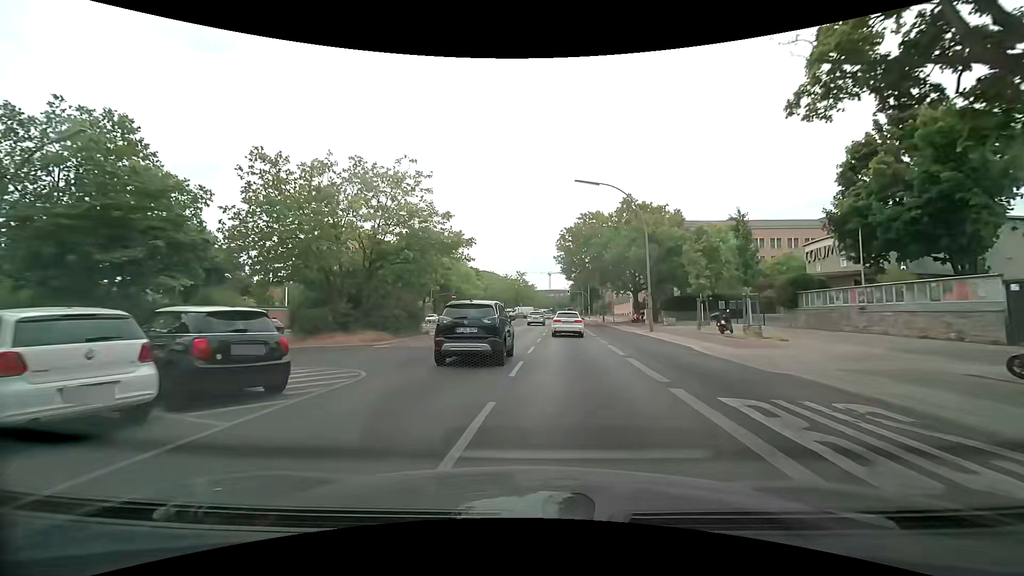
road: secondary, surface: asphalt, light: Day
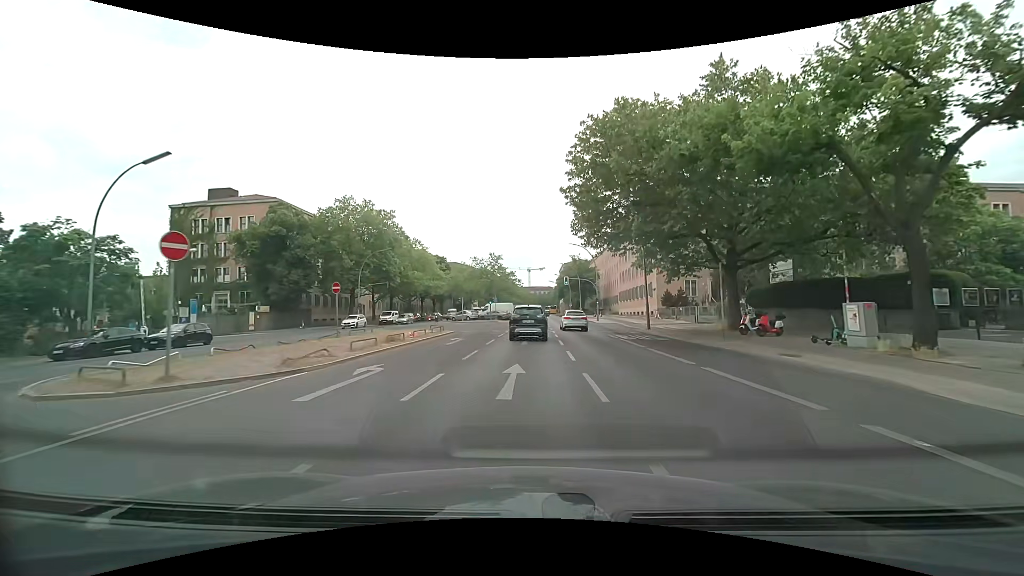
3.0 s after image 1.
(+0.6, +34.1) m; +3°
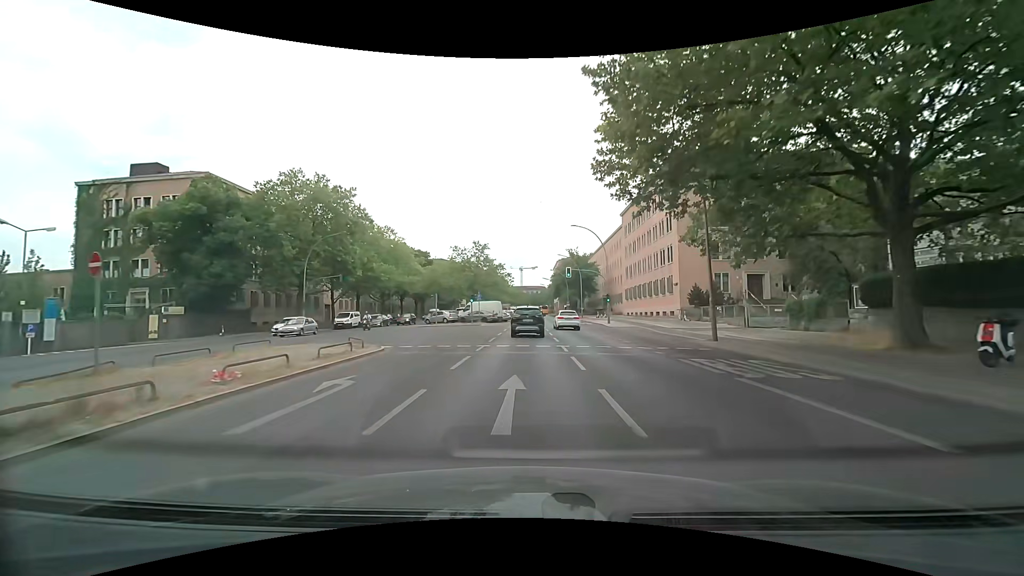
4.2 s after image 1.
(+0.1, +14.3) m; +1°
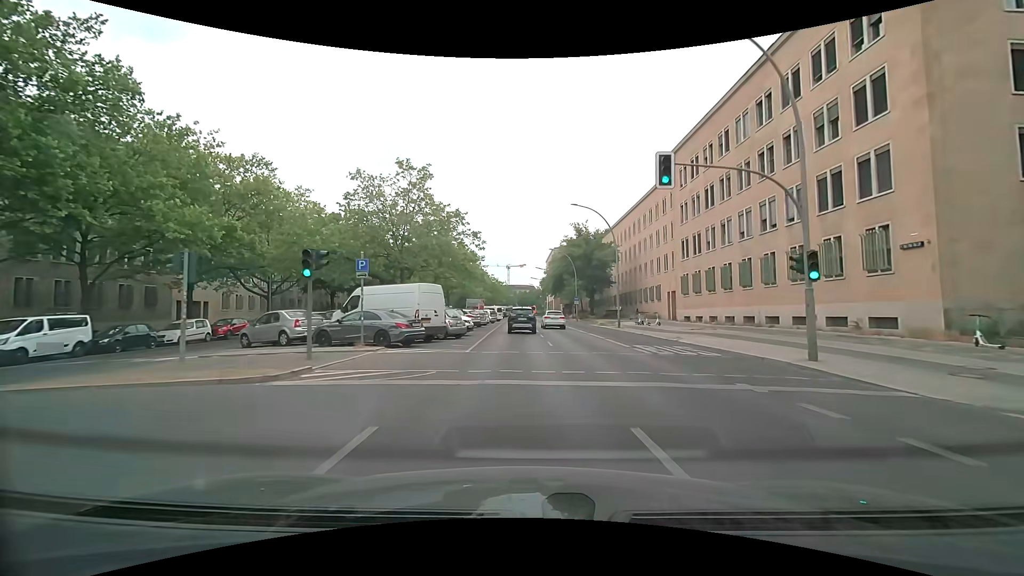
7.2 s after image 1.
(+0.3, +37.5) m; +2°
(0, +10) (0, +20) (0, +30) (0, +40) (-1, +50) (-1, +60) (-1, +70) (-1, +80) (-1, +90) (-1, +100) m
